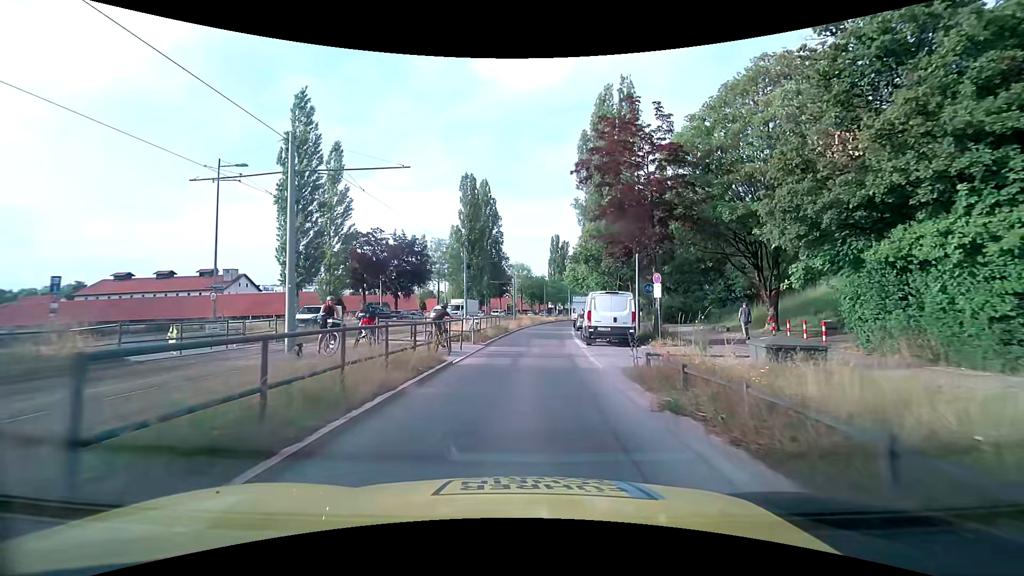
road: secondary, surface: asphalt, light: Day
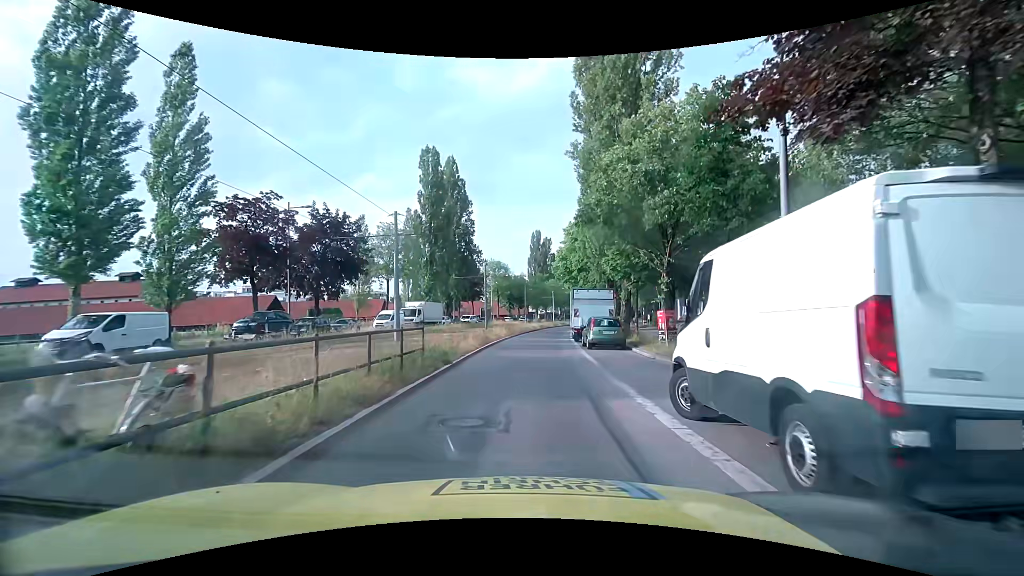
(+0.3, +17.8) m; +2°
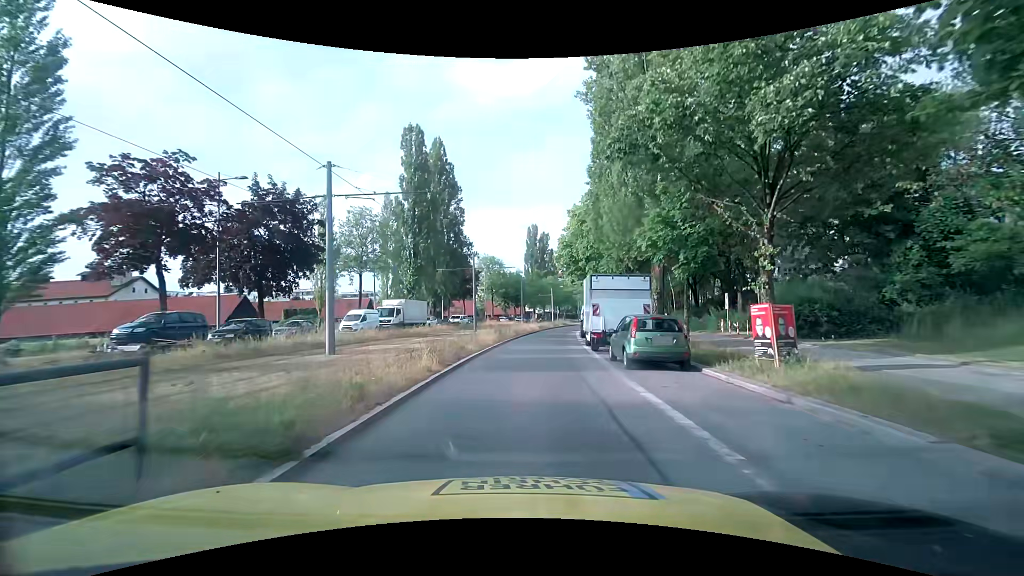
(+0.1, +8.9) m; +1°
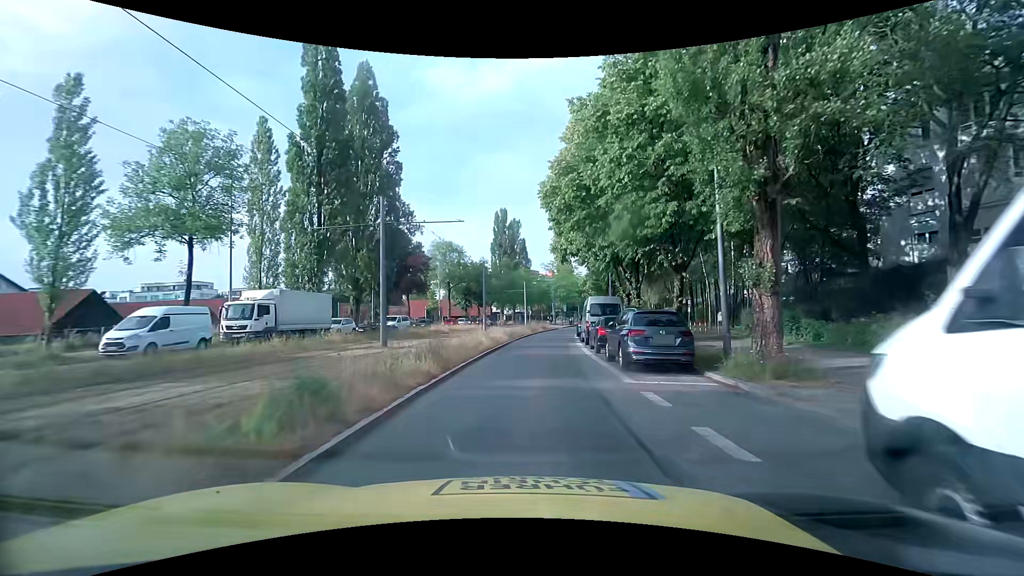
(+0.4, +22.1) m; +3°
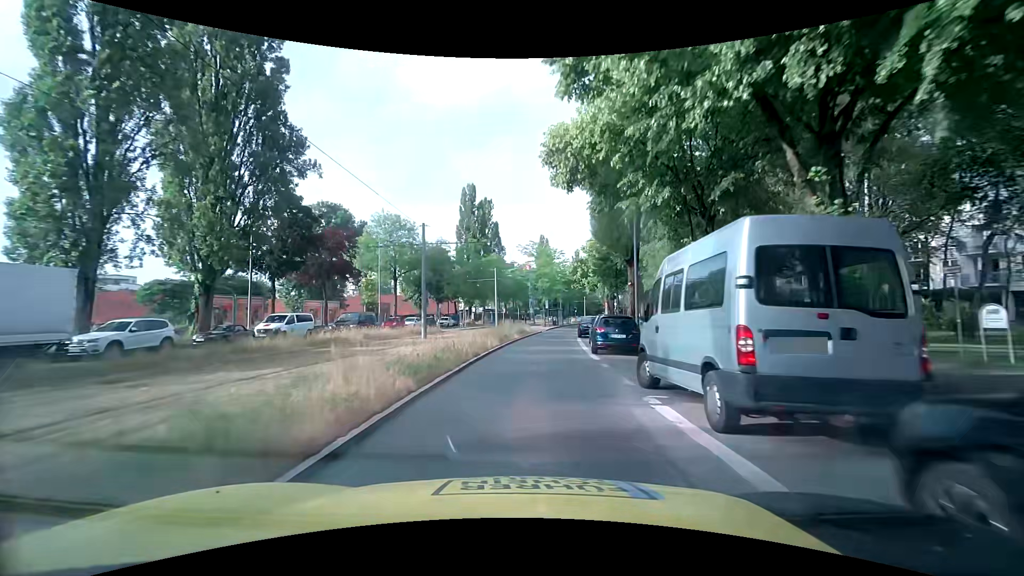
(+0.5, +20.1) m; +2°
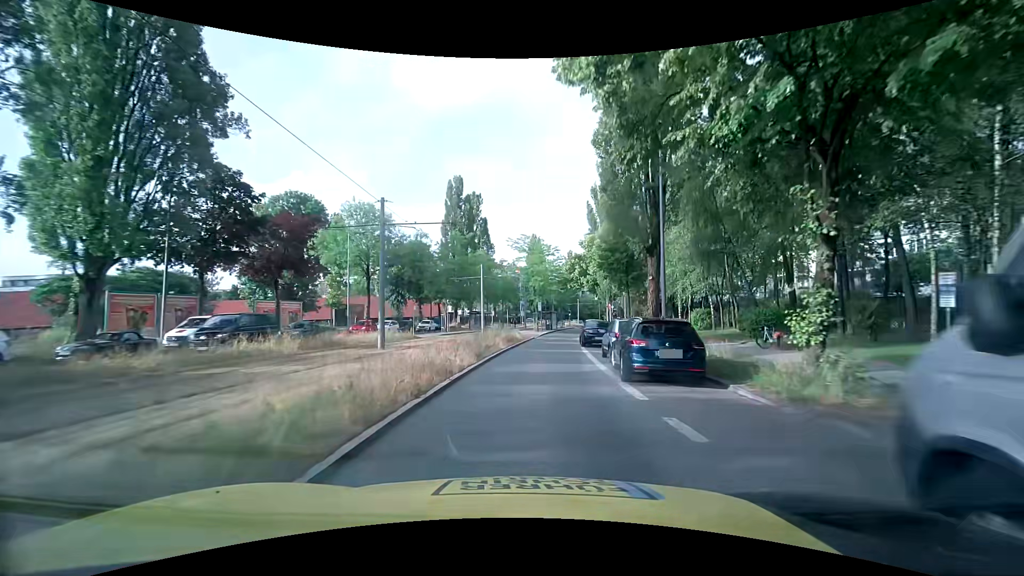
(+0.2, +7.2) m; +2°
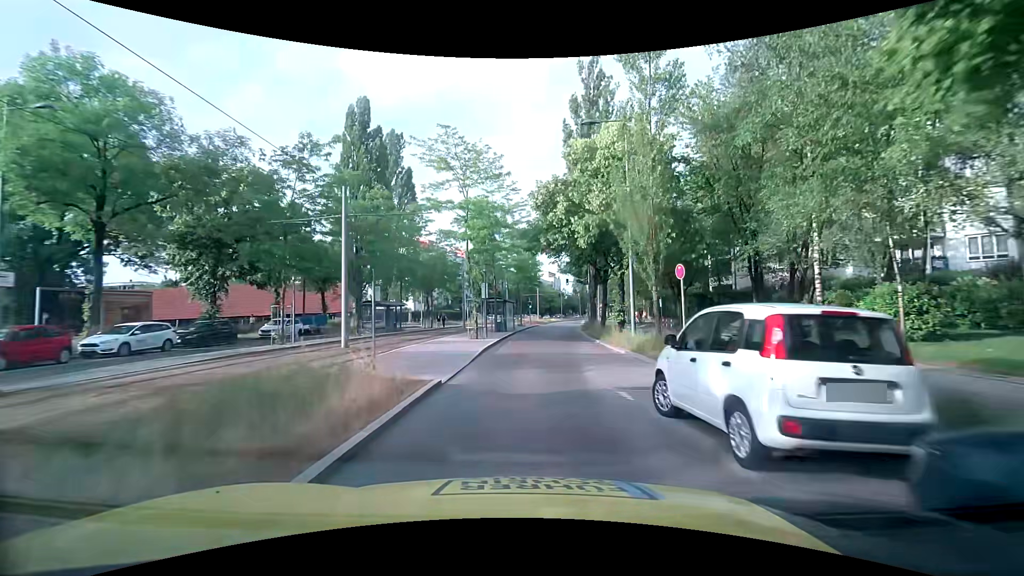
(+1.6, +28.6) m; +6°
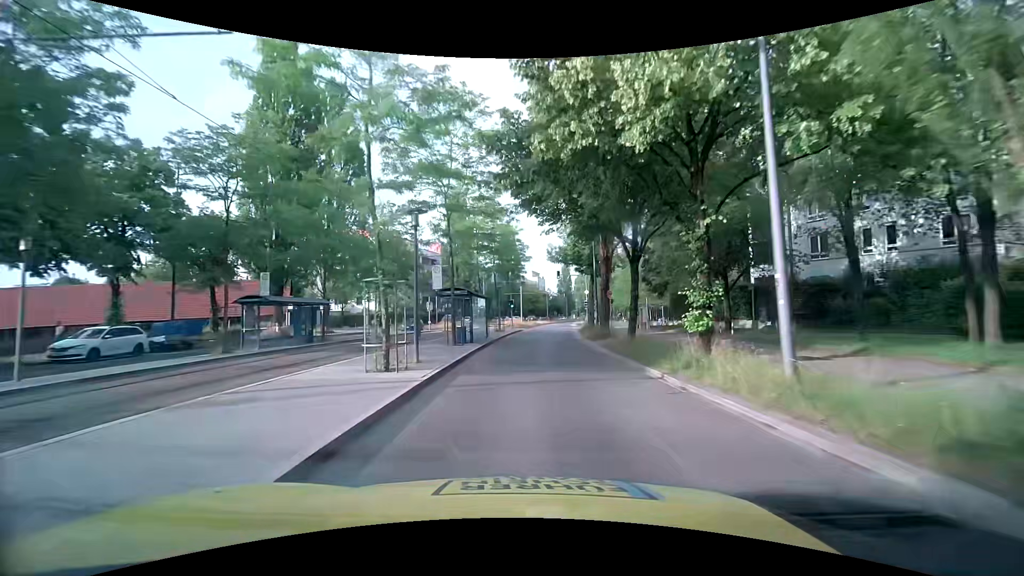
(+0.2, +14.2) m; +2°
(0, +10) (0, +20) (+1, +30) (+2, +40) (+3, +50) (+4, +60) (+5, +70) (+6, +80) (+7, +90) (+8, +100) m
